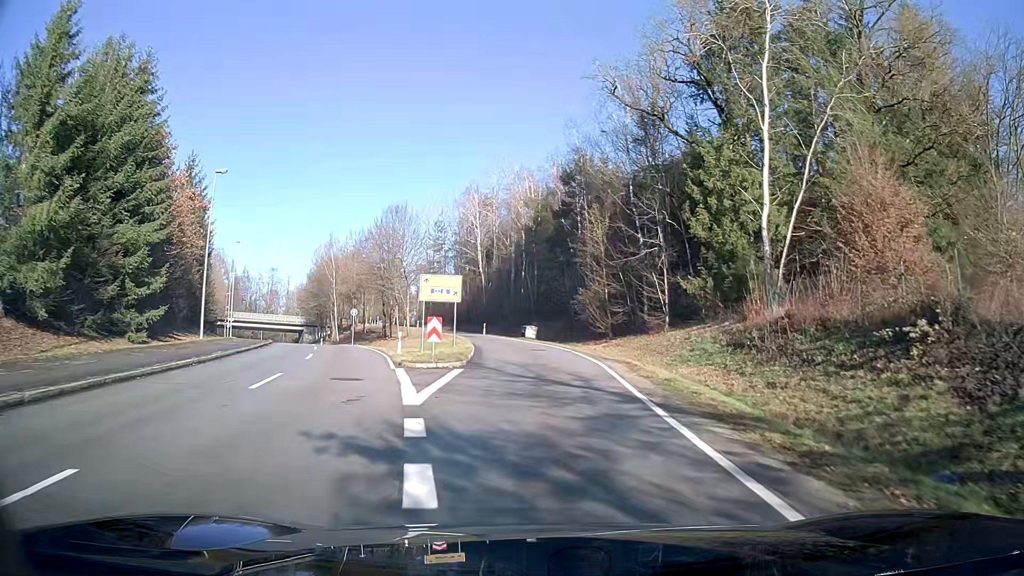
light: Day
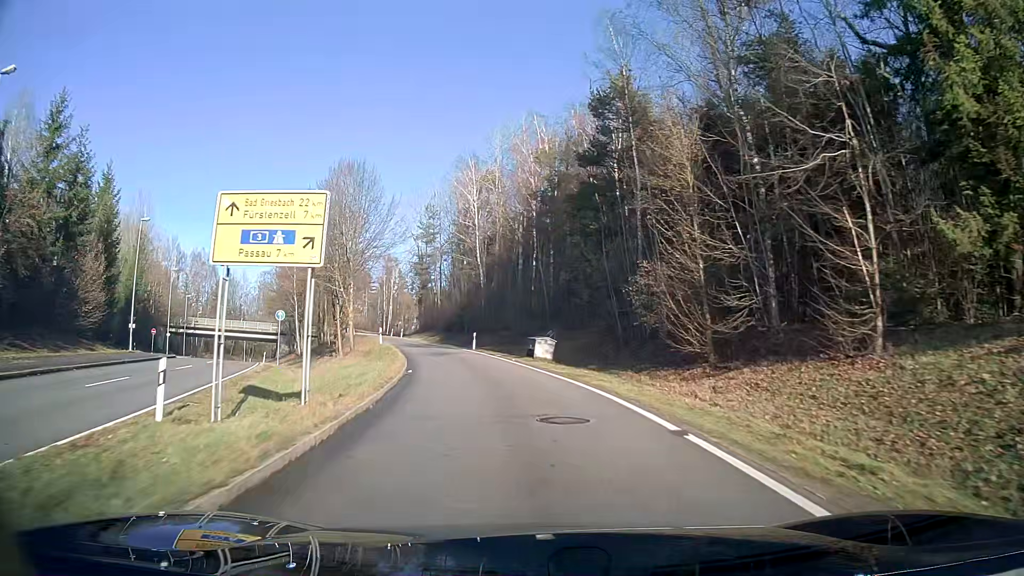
(-0.3, +22.1) m; -3°
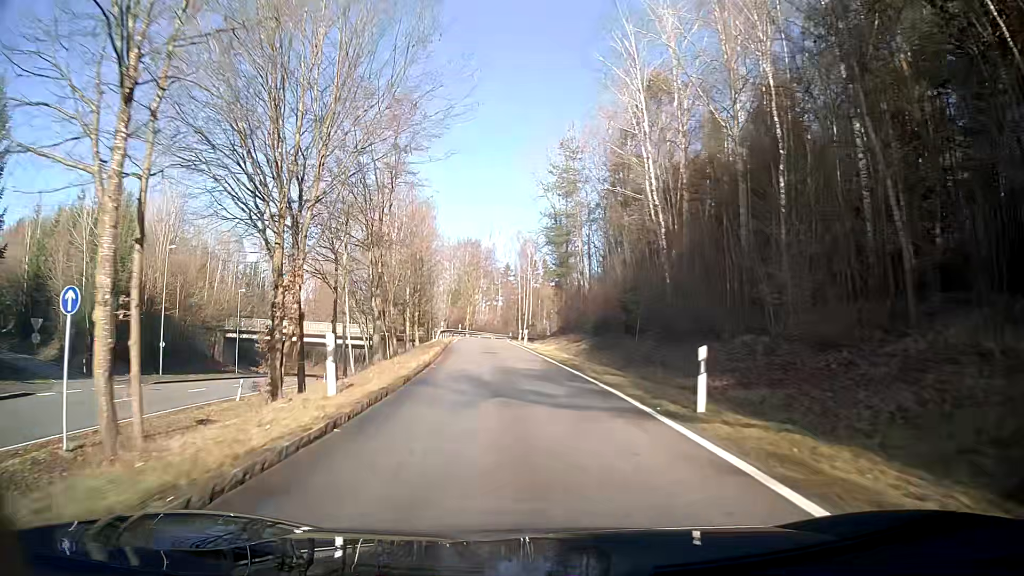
(-3.6, +31.4) m; -12°
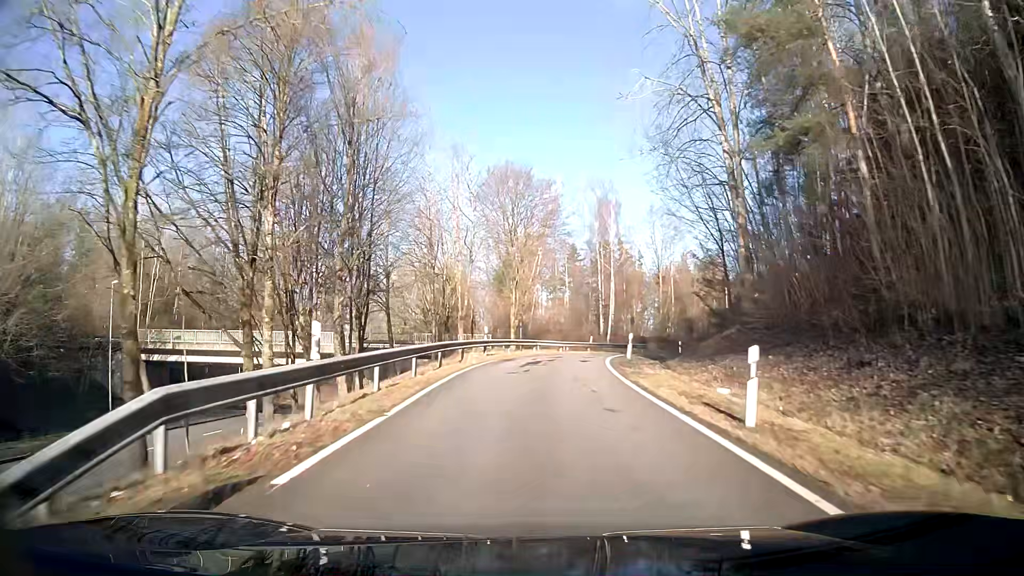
(-2.3, +39.7) m; -5°
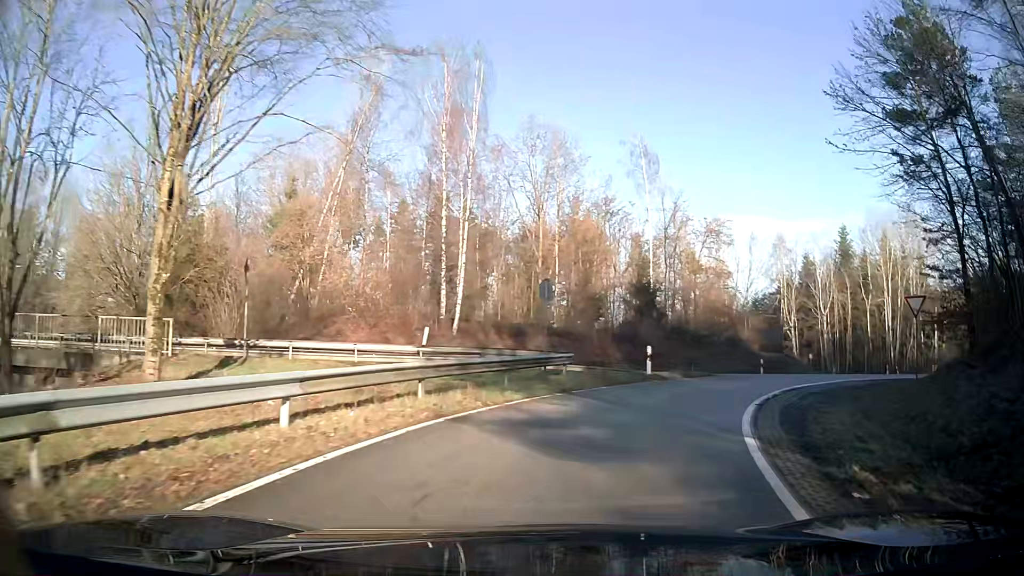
(+2.8, +31.9) m; +18°
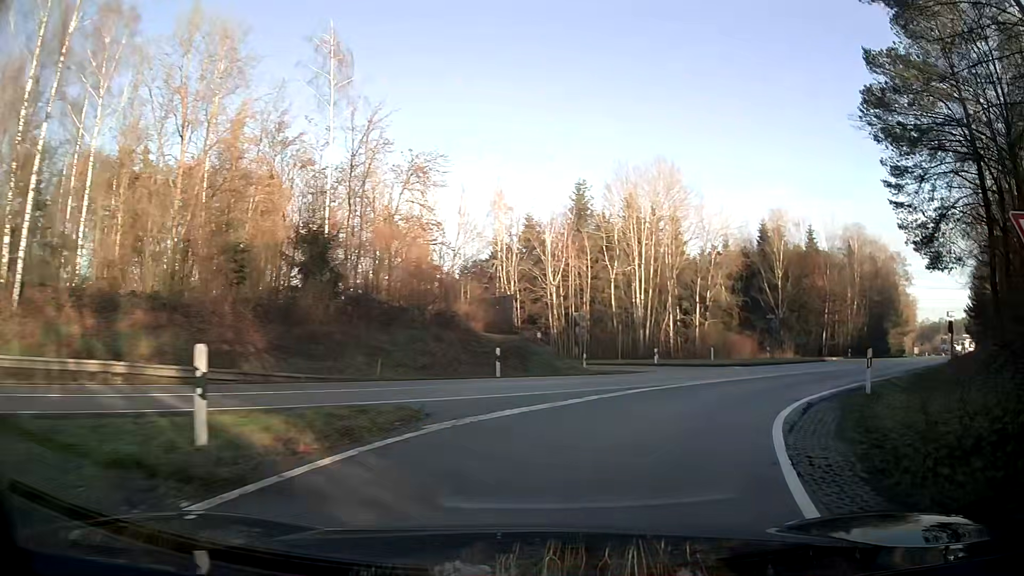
(+3.4, +15.2) m; +27°
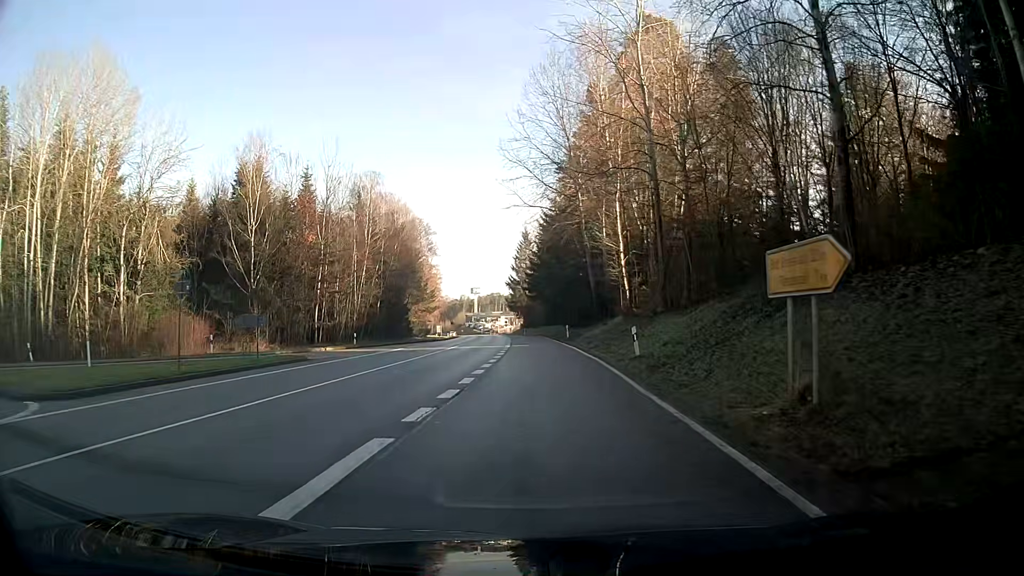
(+10.8, +24.5) m; +37°
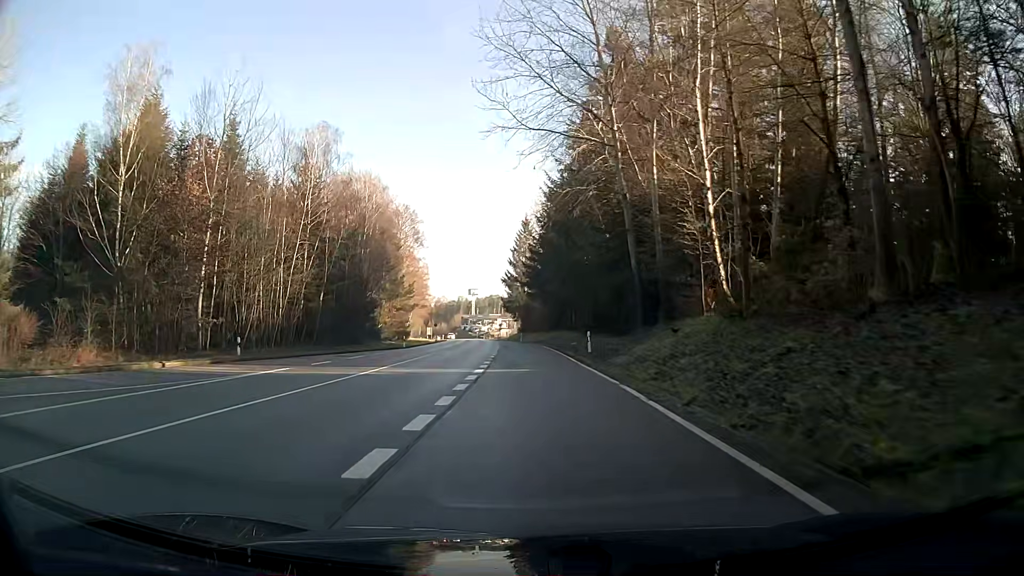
(+0.2, +21.8) m; 0°
